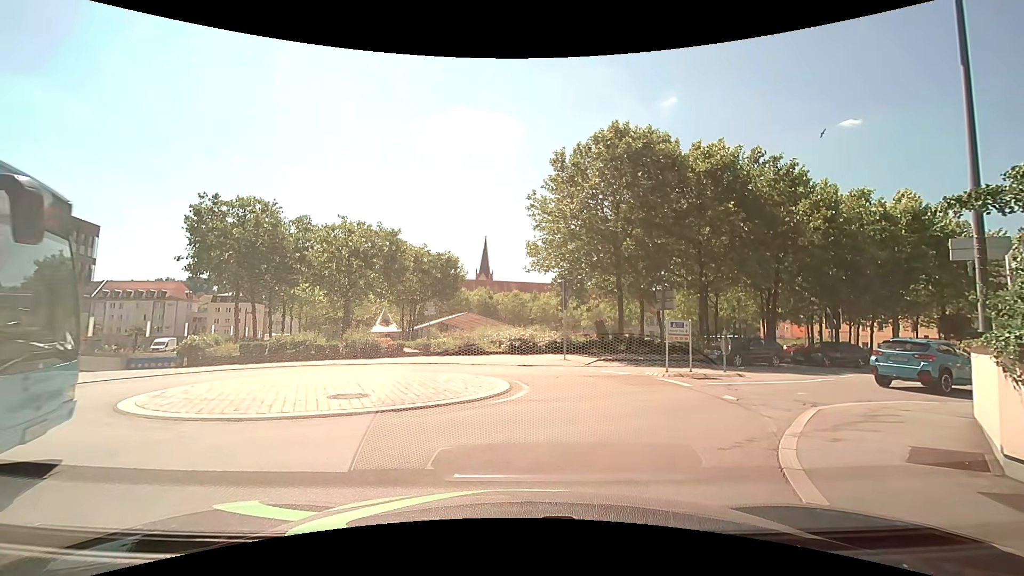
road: residential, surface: asphalt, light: Day
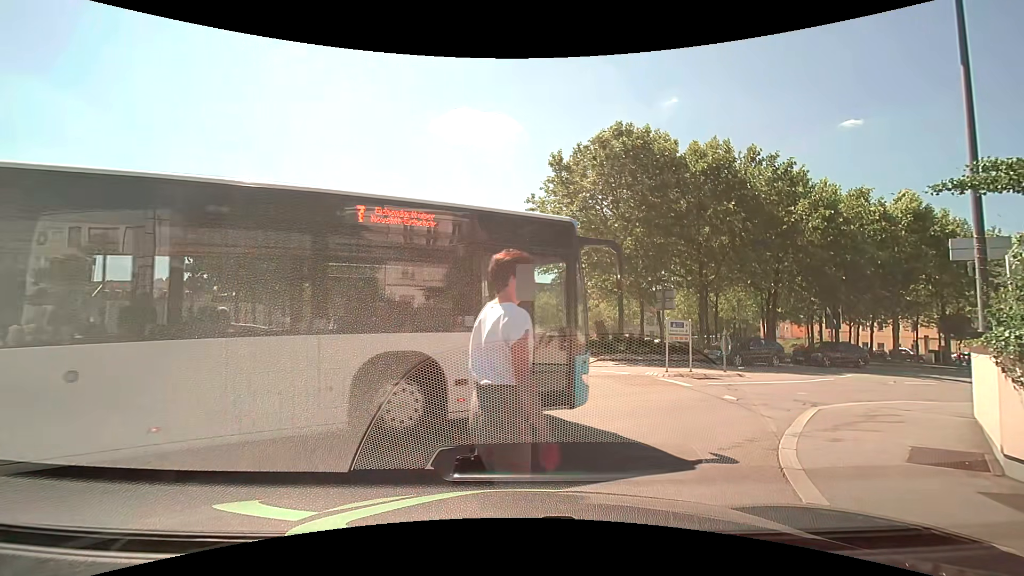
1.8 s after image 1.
(0.0, 0.0) m; 0°
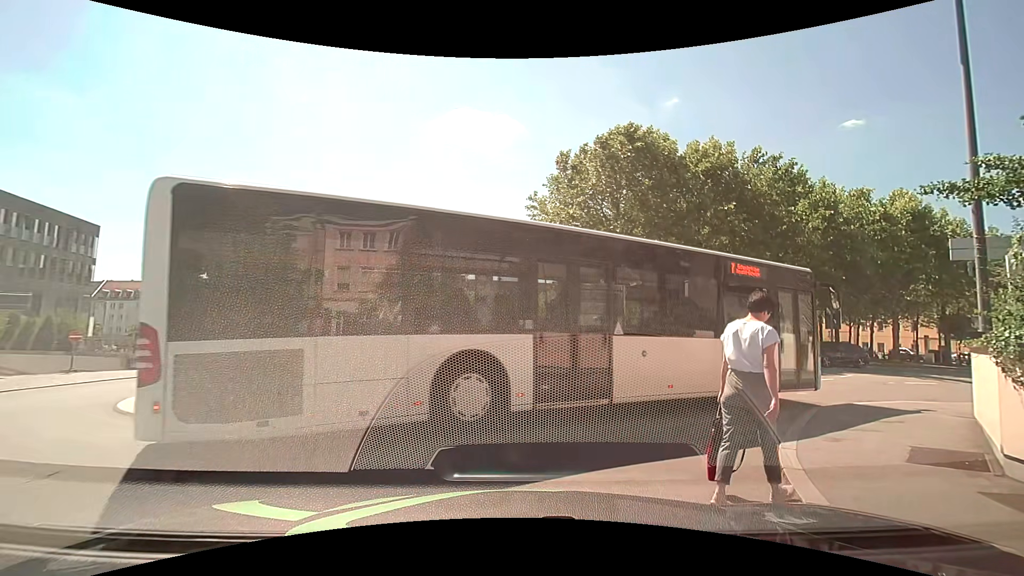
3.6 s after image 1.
(0.0, 0.0) m; 0°
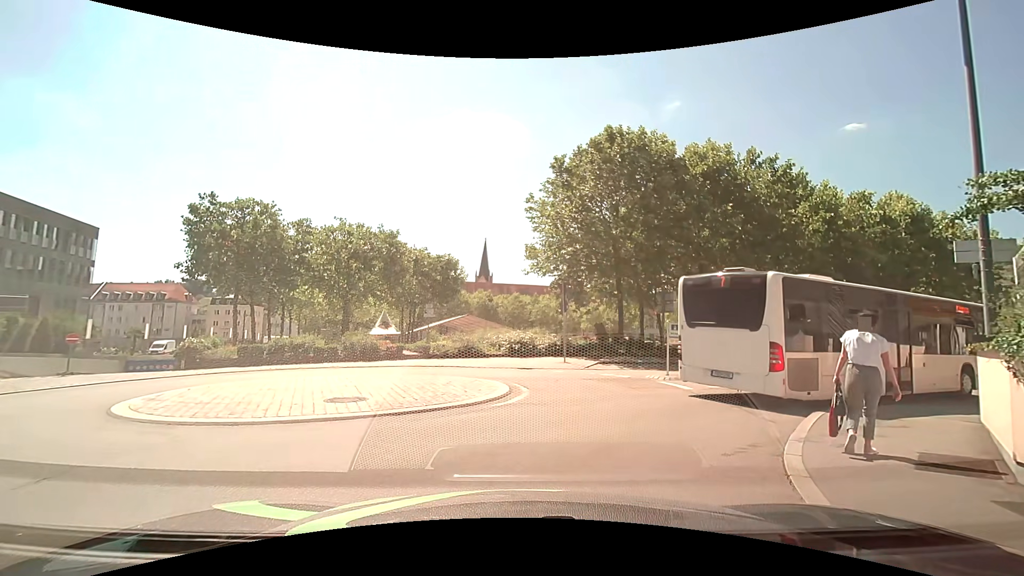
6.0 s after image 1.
(0.0, +0.1) m; 0°
